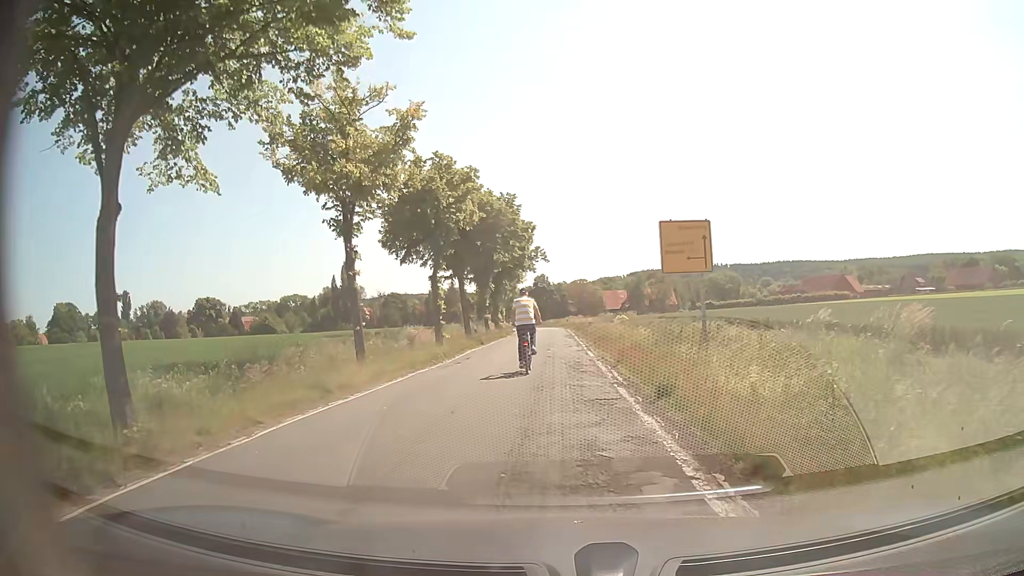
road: secondary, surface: asphalt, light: Day
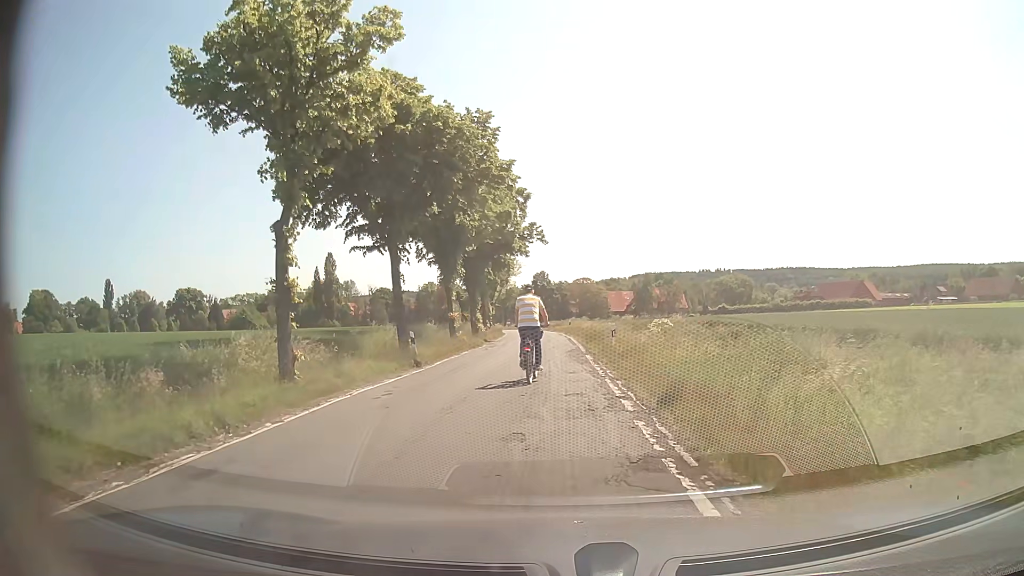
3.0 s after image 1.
(-0.1, +18.5) m; 0°
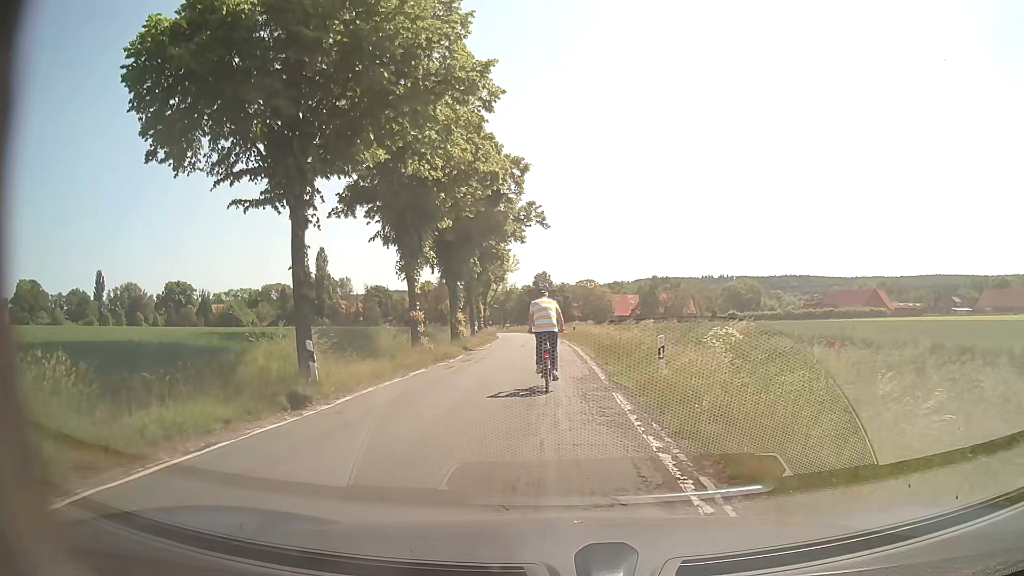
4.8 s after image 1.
(-0.2, +10.5) m; -1°
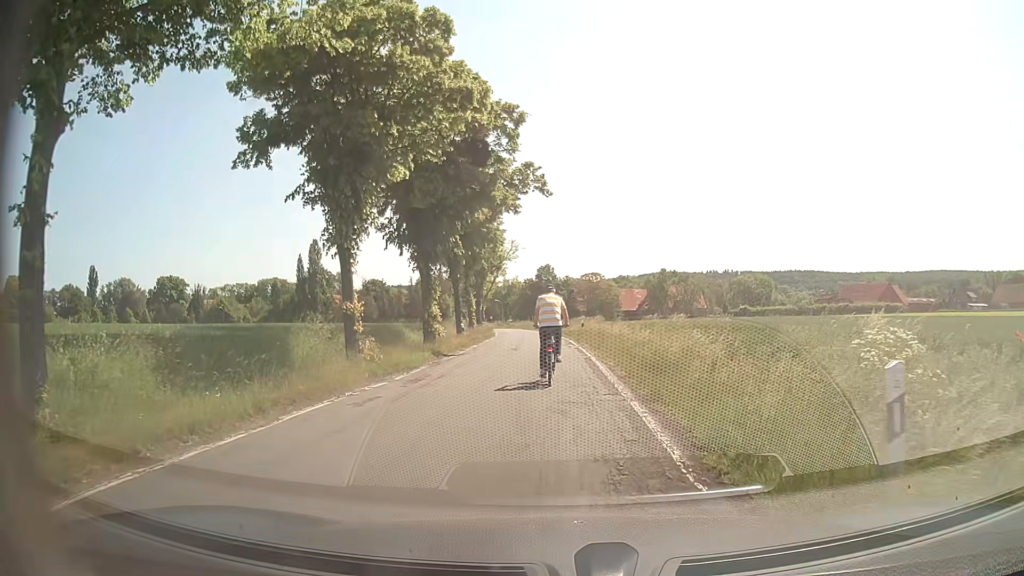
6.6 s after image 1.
(0.0, +9.4) m; 0°
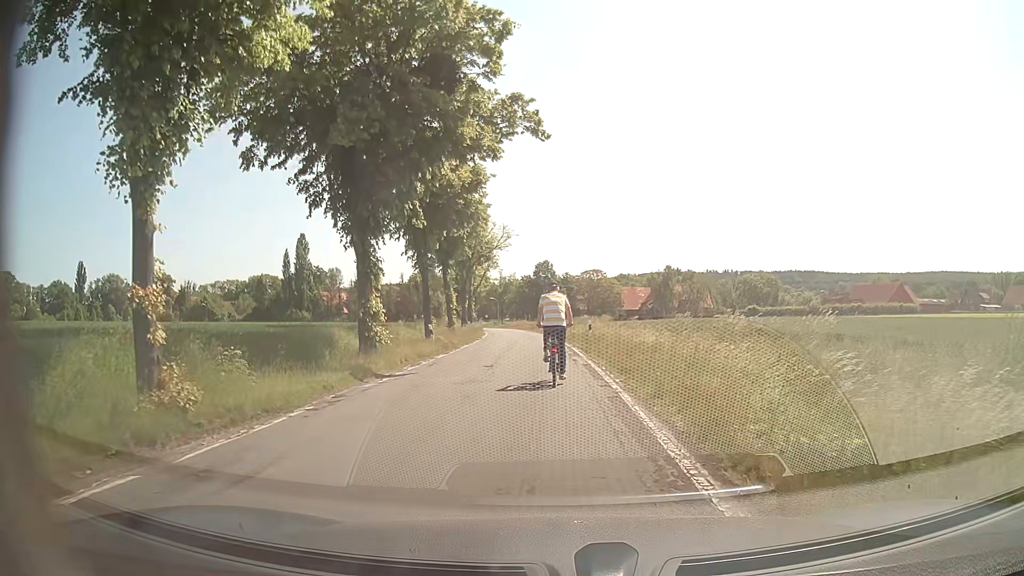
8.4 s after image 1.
(-0.1, +10.2) m; -1°
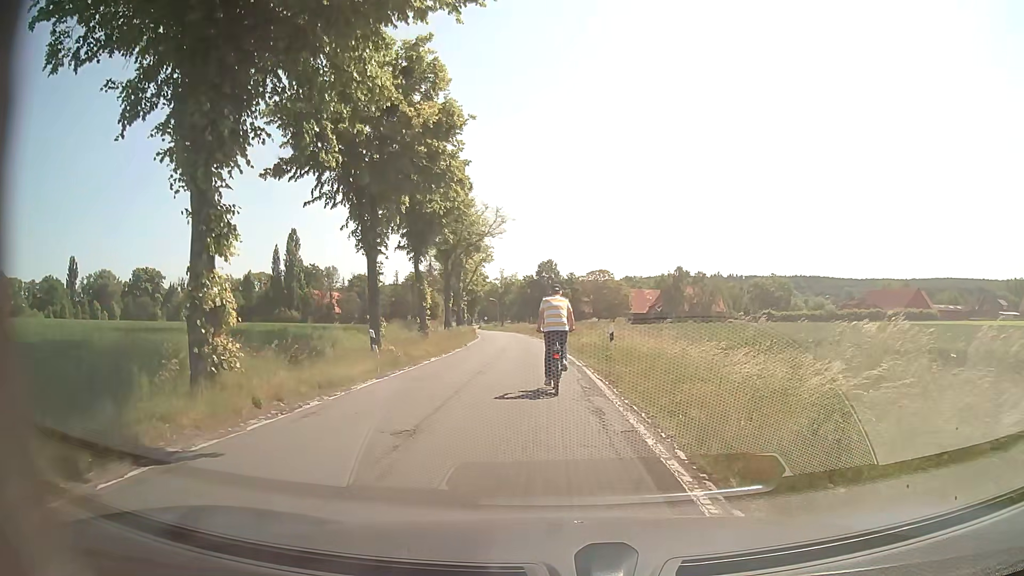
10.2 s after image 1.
(+0.1, +10.5) m; 0°
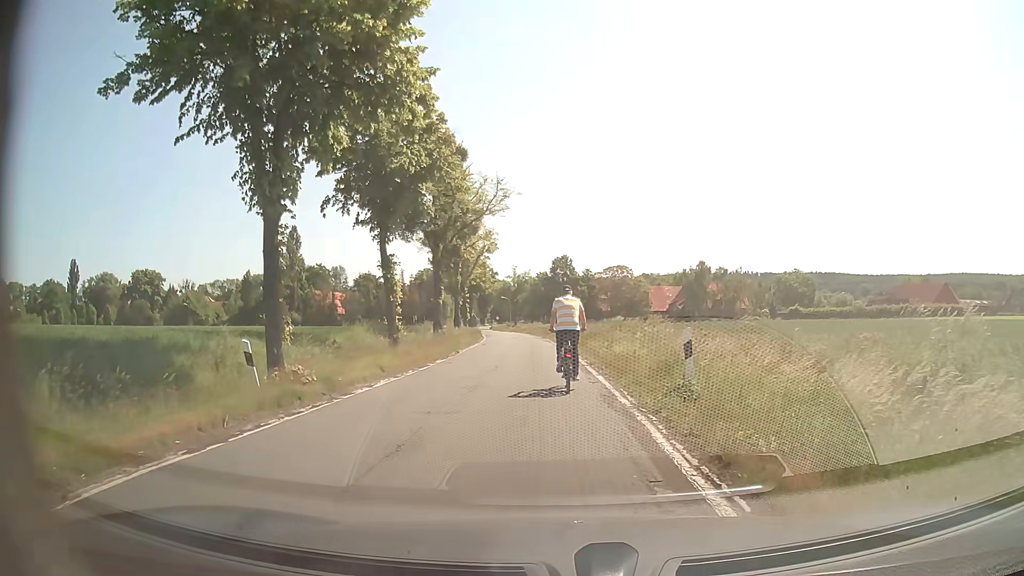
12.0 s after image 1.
(-0.1, +9.7) m; -1°
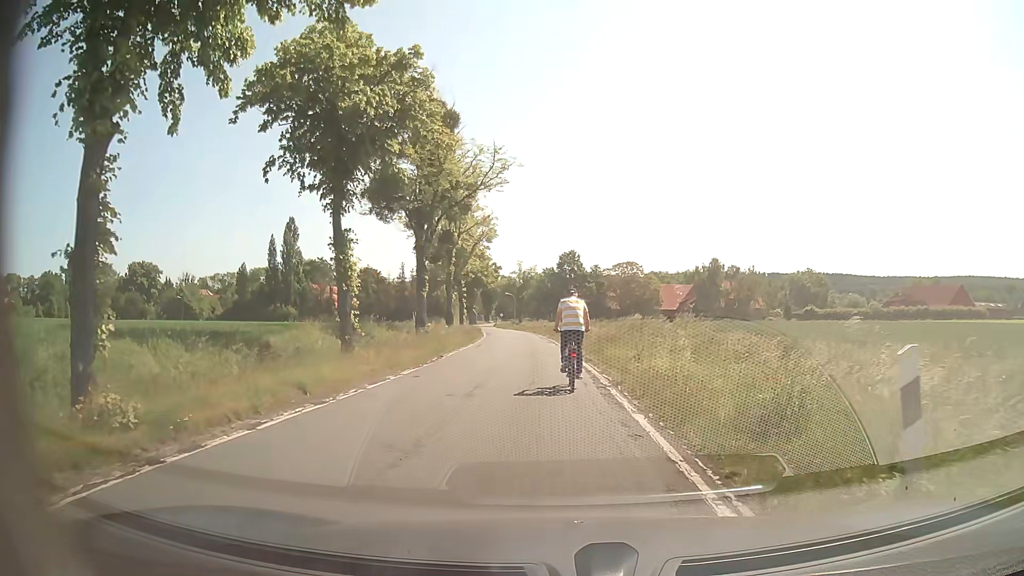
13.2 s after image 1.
(-0.1, +6.6) m; -2°
(0, +10) (-1, +20) (-2, +30) (-4, +40) (-4, +50) (-5, +60) (-5, +70) (-6, +80) (-7, +90) (-7, +100) m
